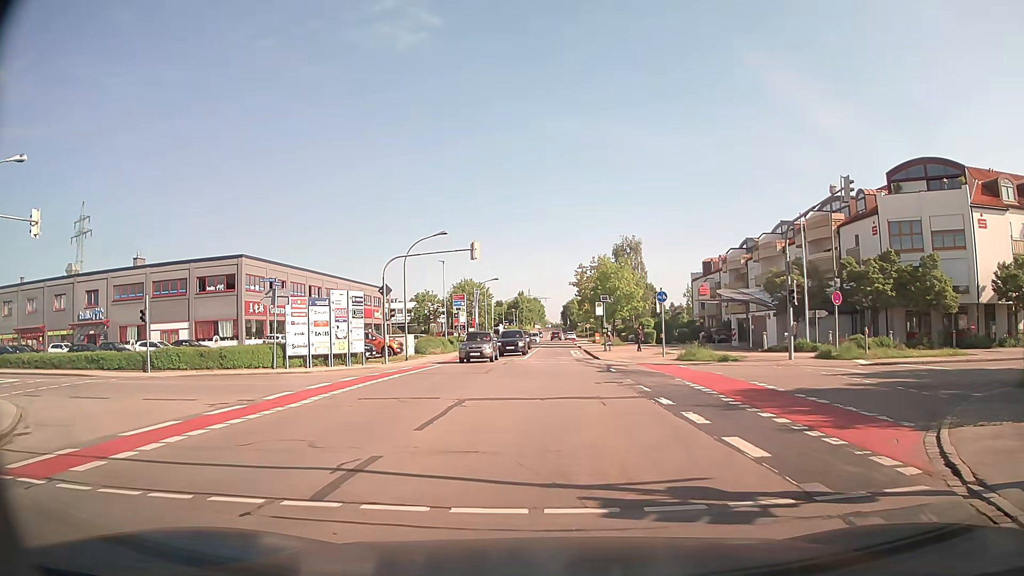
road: tertiary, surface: asphalt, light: Day
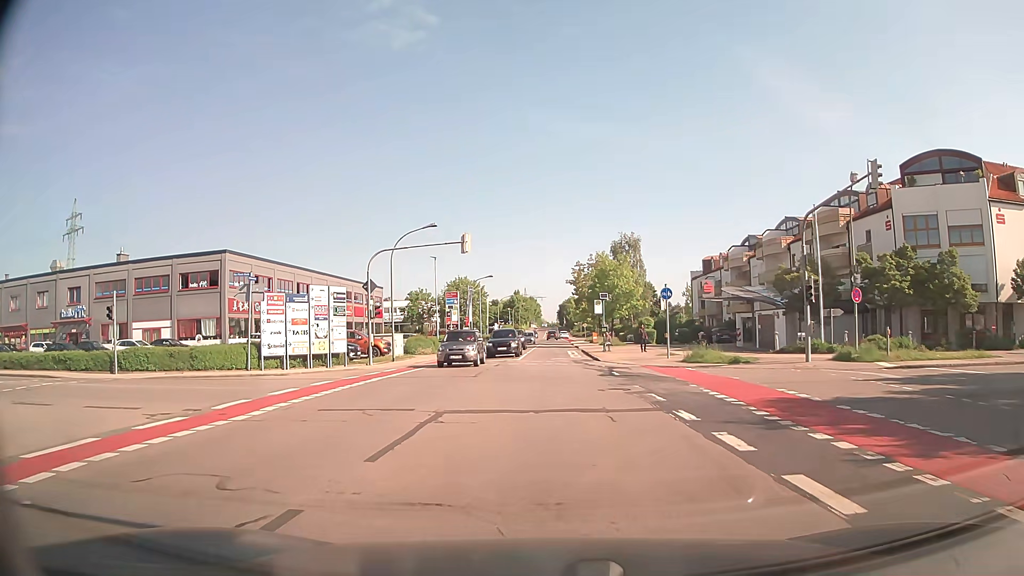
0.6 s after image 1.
(0.0, +2.6) m; +1°
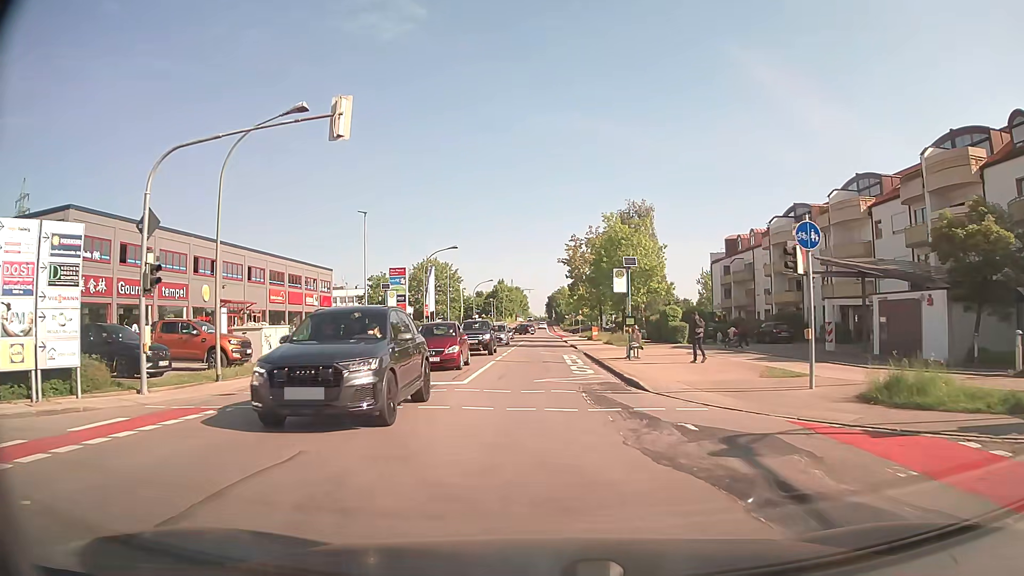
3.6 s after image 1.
(0.0, +19.8) m; 0°
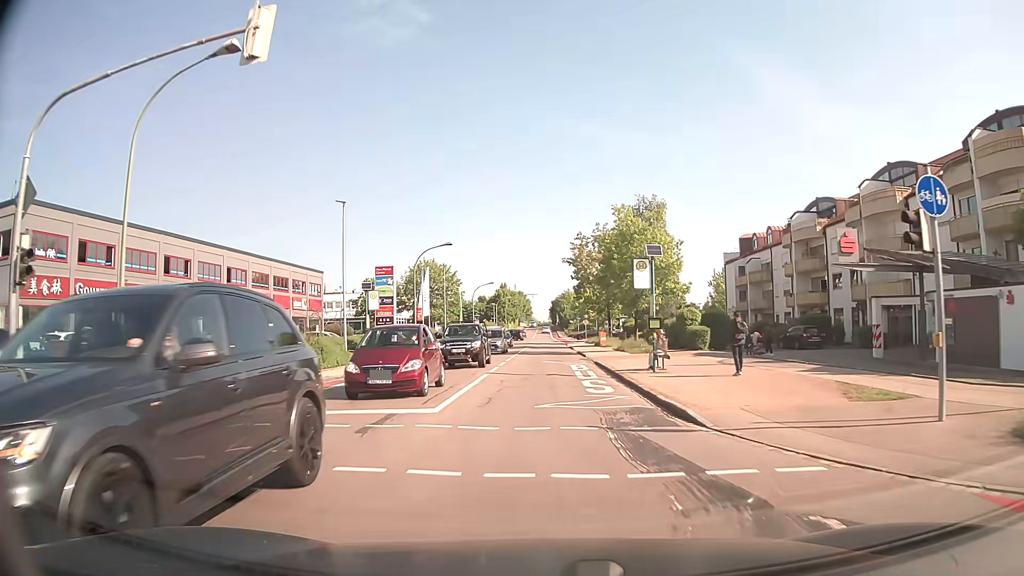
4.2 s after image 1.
(0.0, +4.9) m; 0°
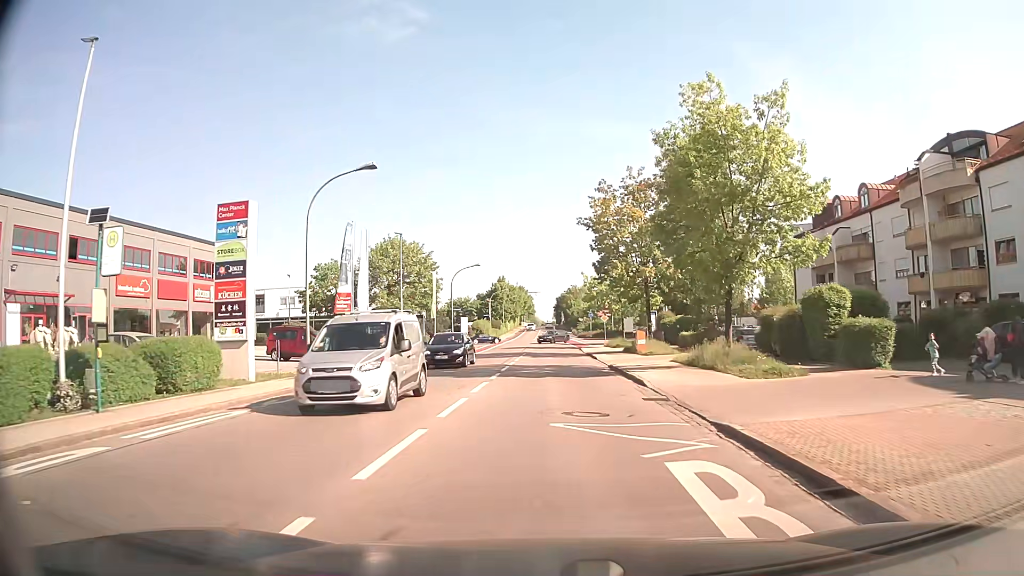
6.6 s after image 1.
(-0.1, +21.7) m; 0°
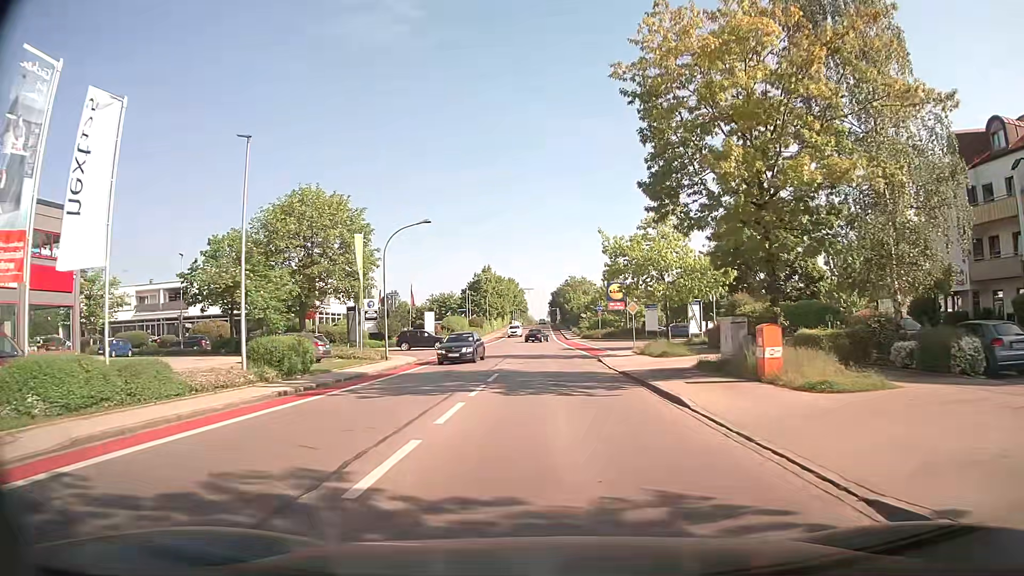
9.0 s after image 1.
(0.0, +23.3) m; 0°
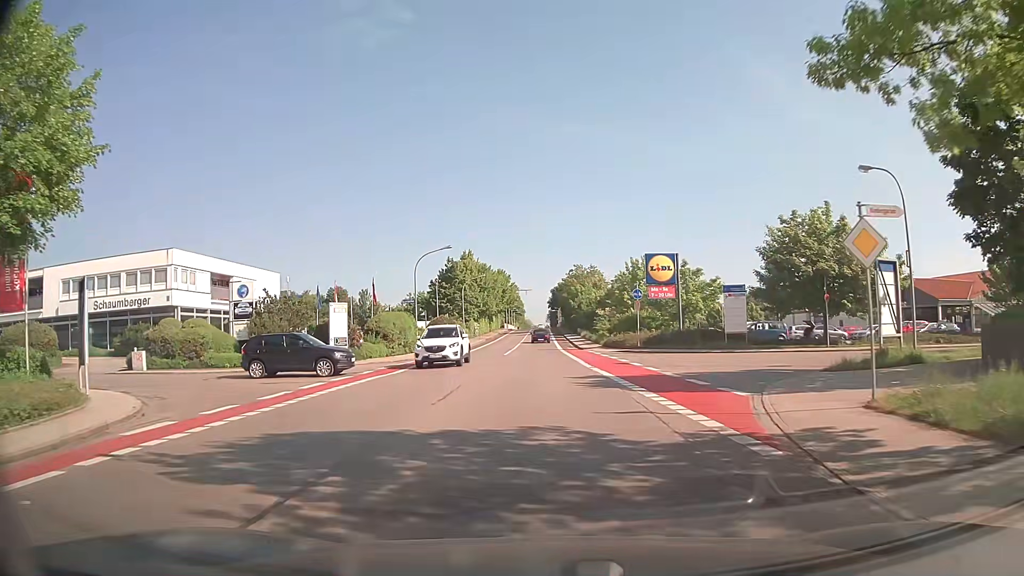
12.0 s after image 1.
(+0.2, +29.4) m; 0°
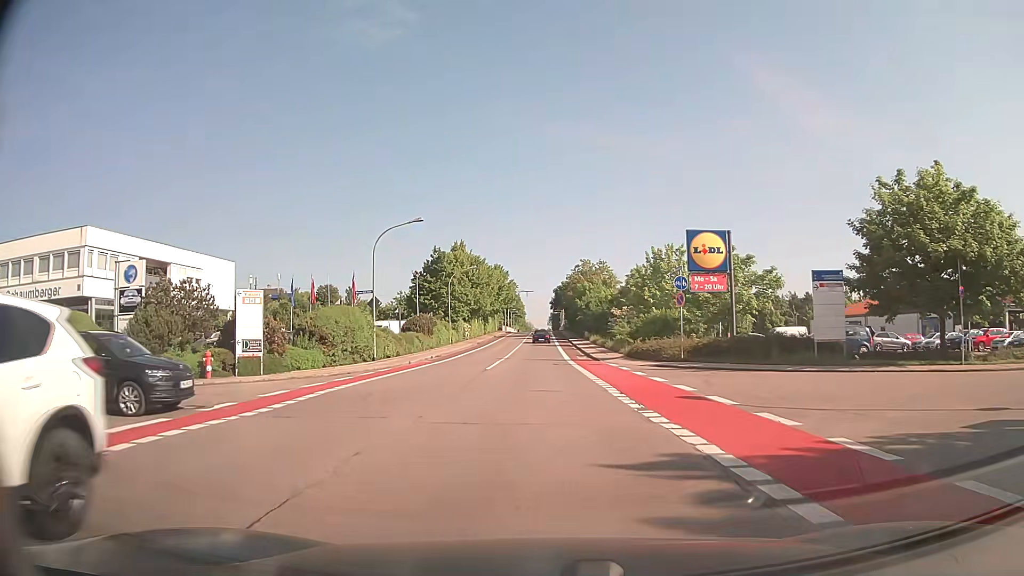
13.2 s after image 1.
(-0.1, +12.2) m; 0°
(0, +10) (0, +20) (0, +30) (0, +40) (0, +50) (0, +60) (0, +70) (0, +80) (0, +90) (0, +100) m
